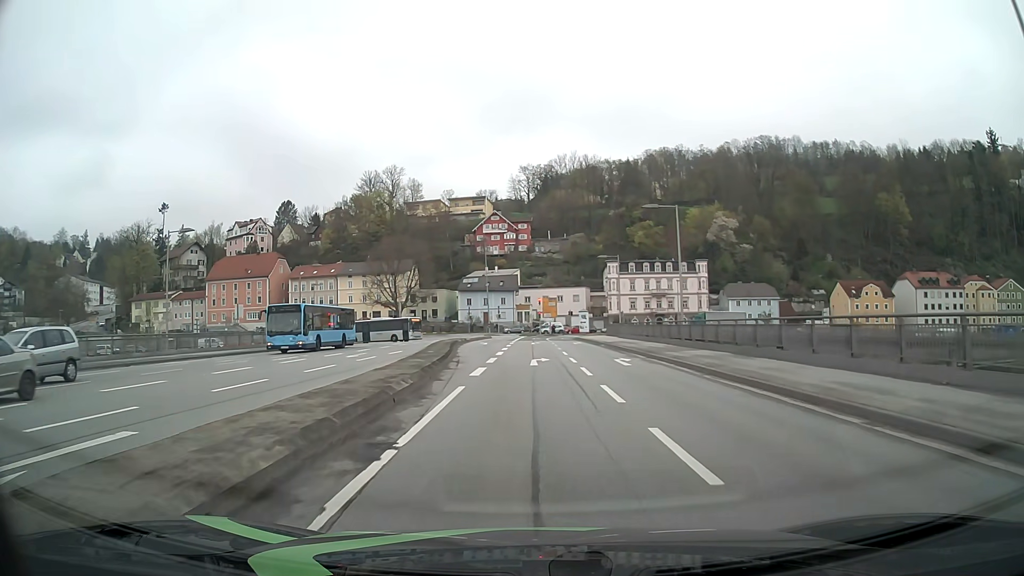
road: primary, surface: asphalt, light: Day
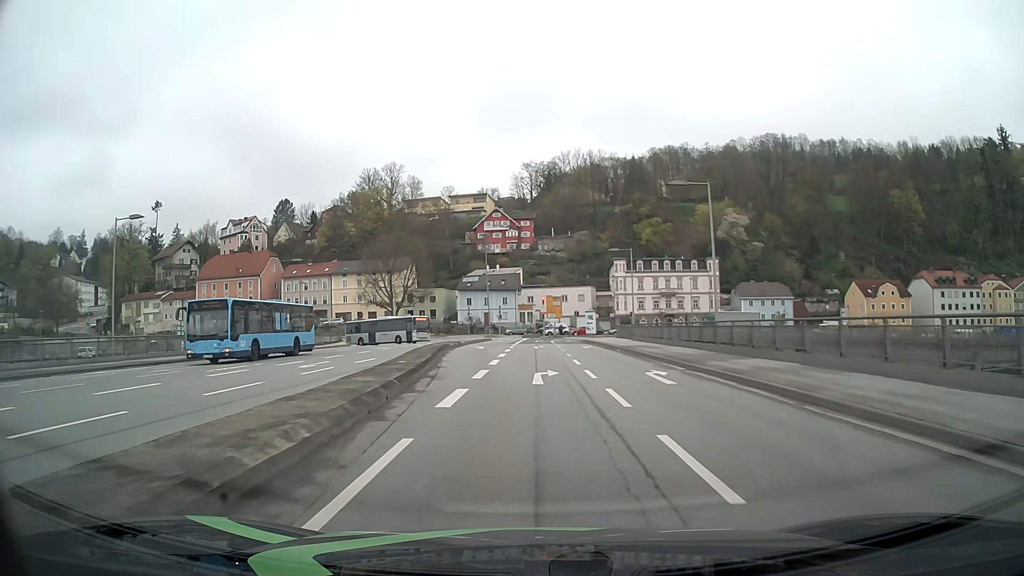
(0.0, +6.5) m; 0°
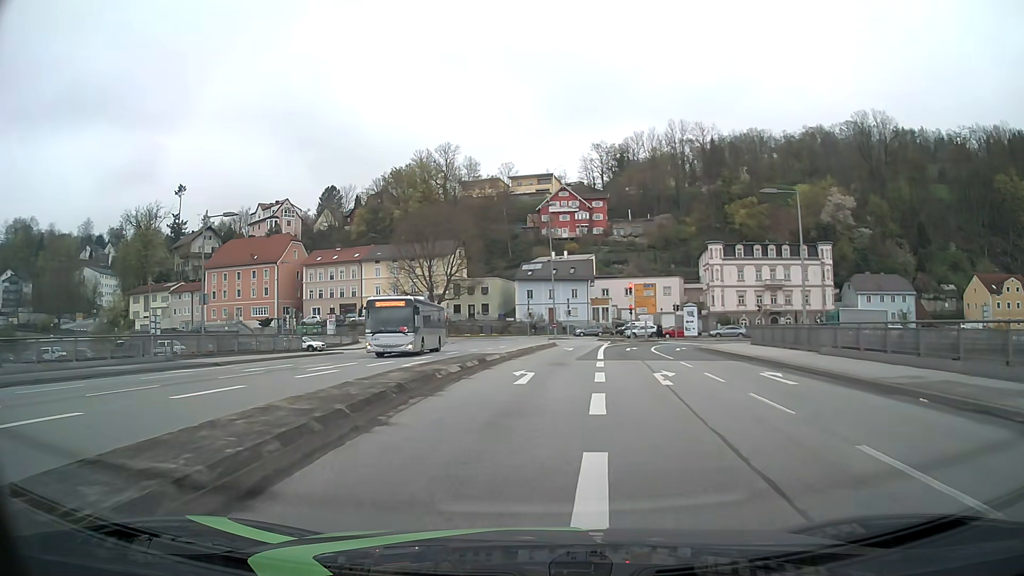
(-1.2, +25.0) m; -6°
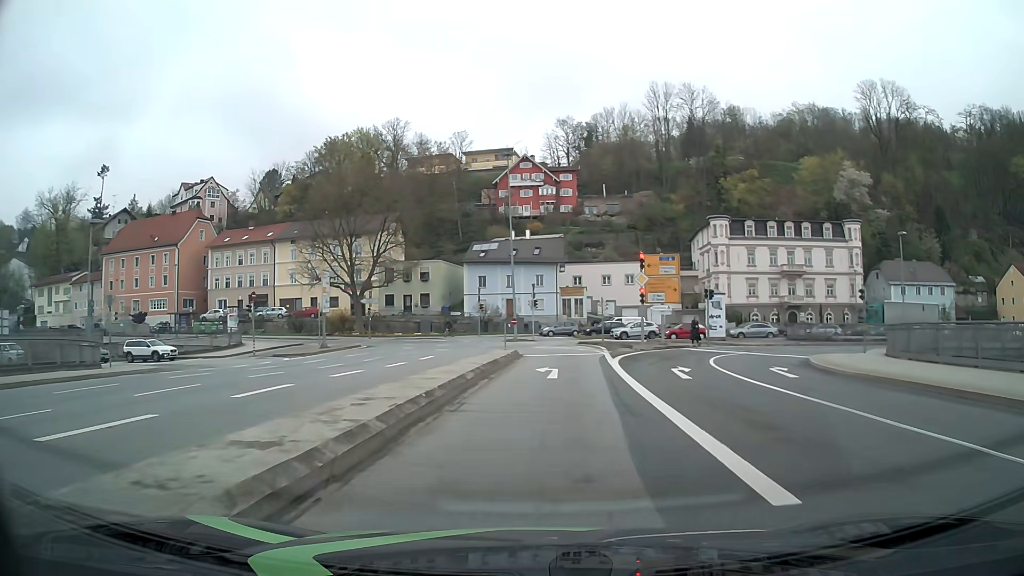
(+0.4, +23.0) m; +4°
(0, +10) (+1, +20) (+1, +30) (-1, +40) (-6, +48) (-13, +55) (-21, +60) (-30, +65) (-40, +68) (-49, +71) m
